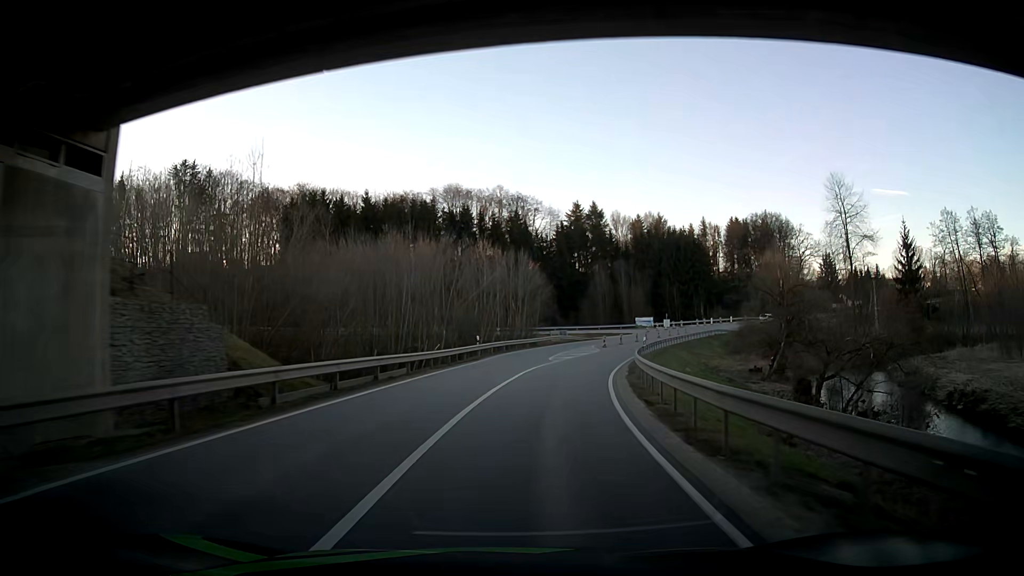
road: secondary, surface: asphalt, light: Day
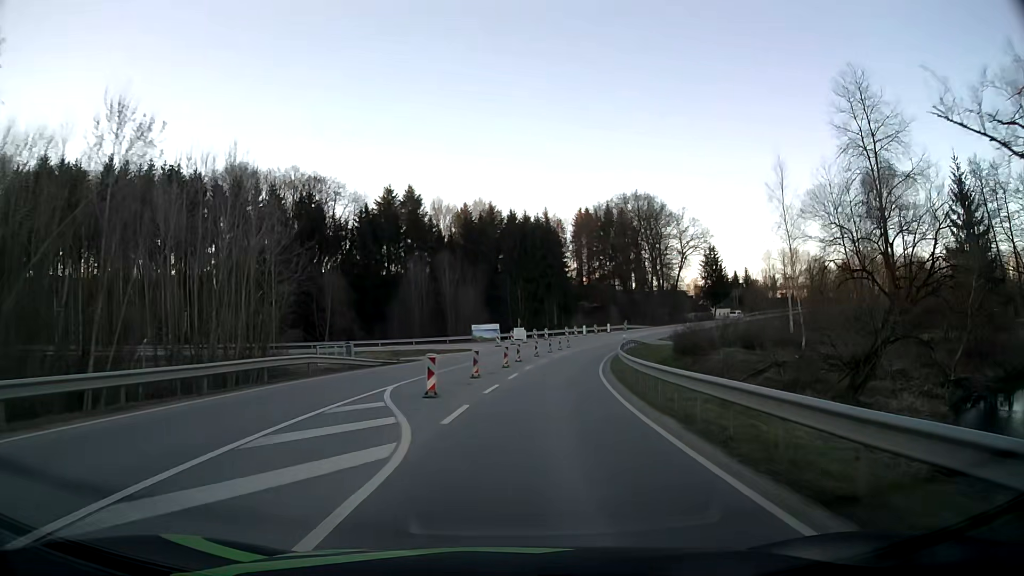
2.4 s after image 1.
(+6.1, +43.6) m; +16°
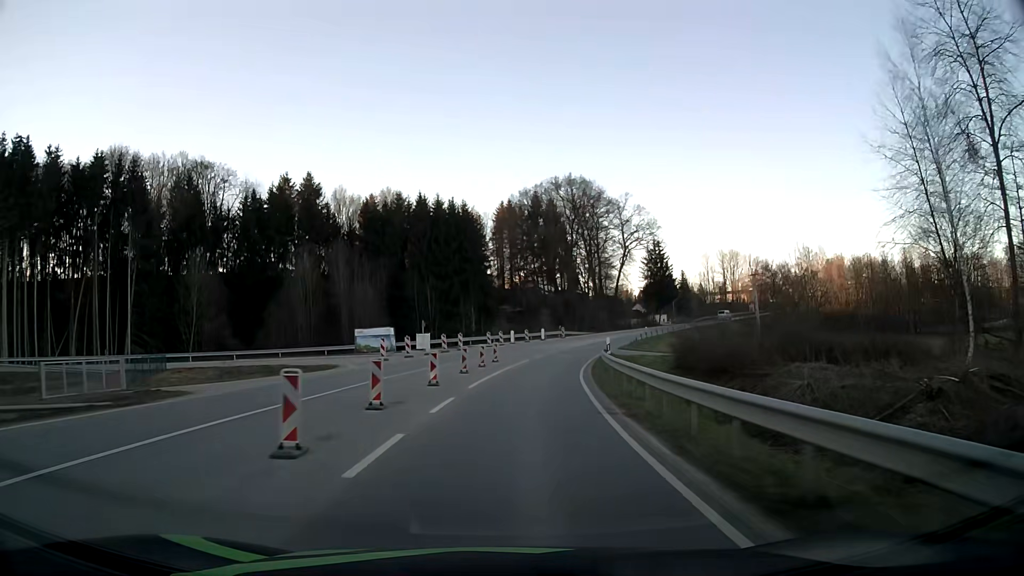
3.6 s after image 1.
(+1.5, +22.3) m; +7°
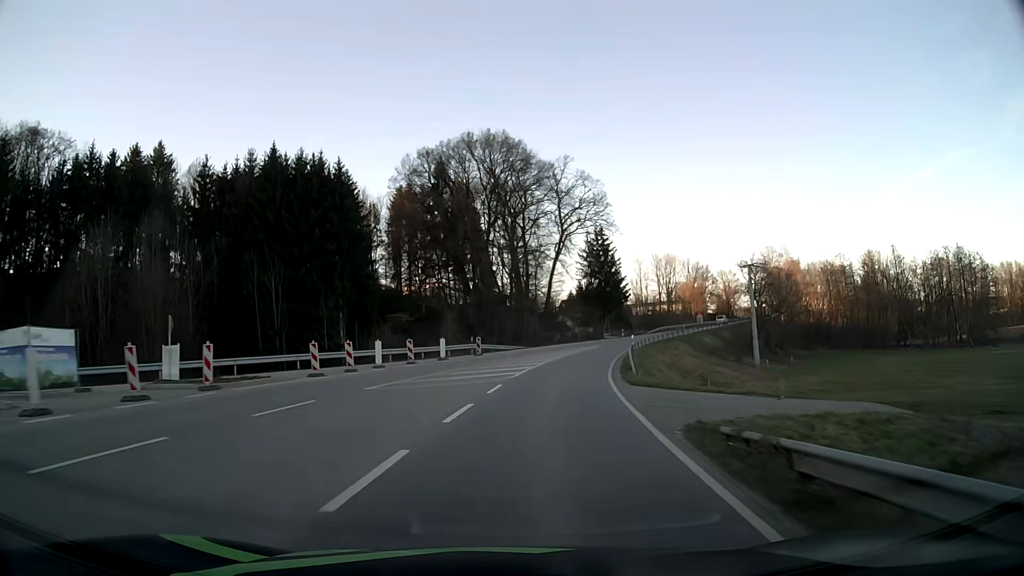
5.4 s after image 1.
(+2.3, +33.6) m; +8°
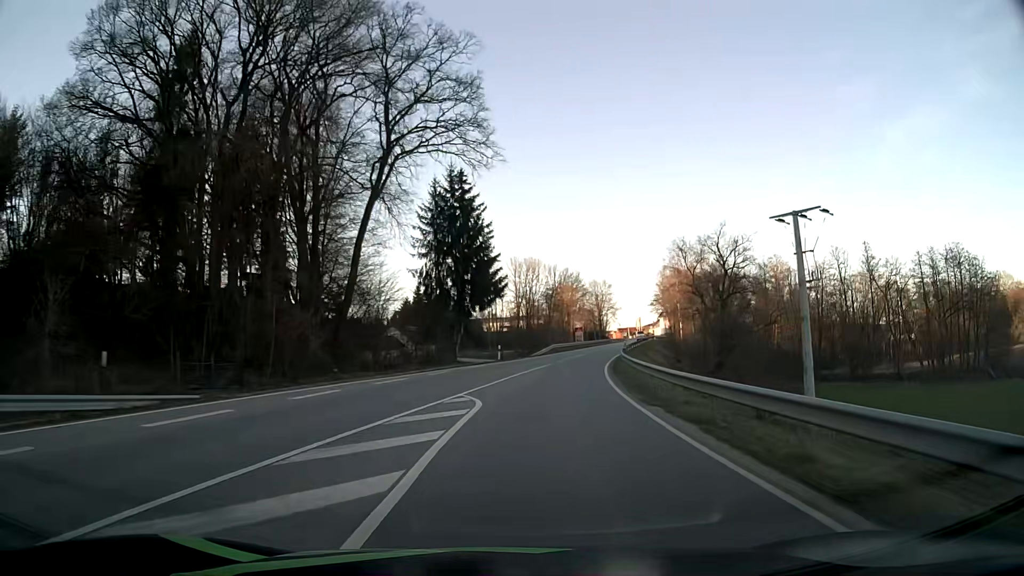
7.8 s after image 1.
(+5.0, +45.0) m; +13°
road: tertiary
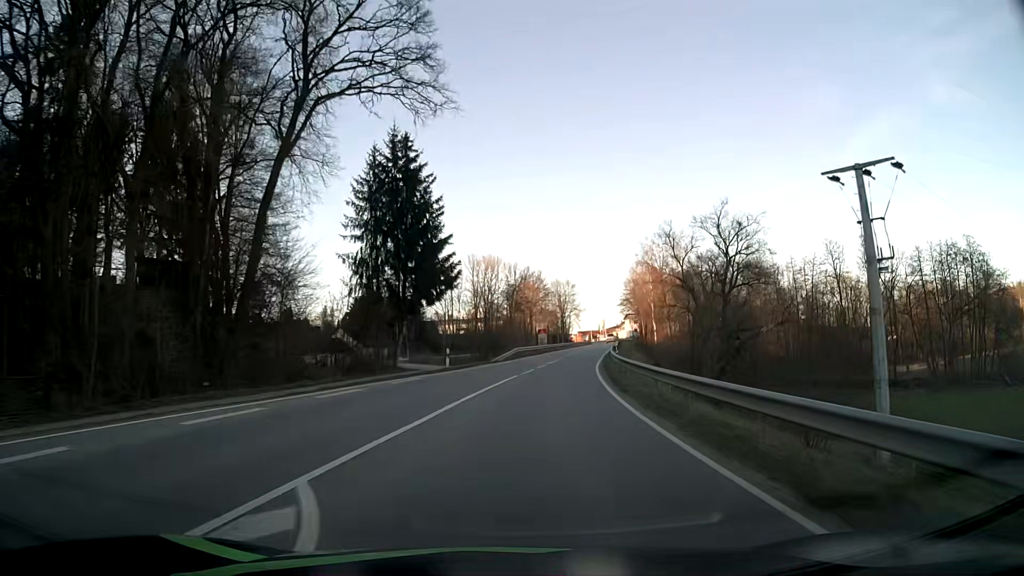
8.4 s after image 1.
(+0.4, +11.4) m; +4°
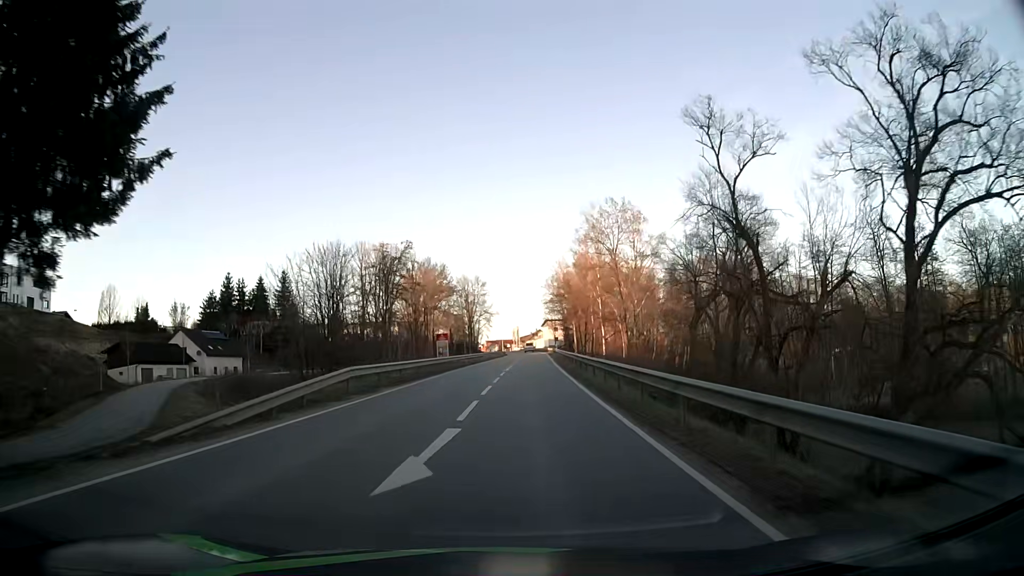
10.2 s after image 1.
(+2.7, +34.0) m; +8°
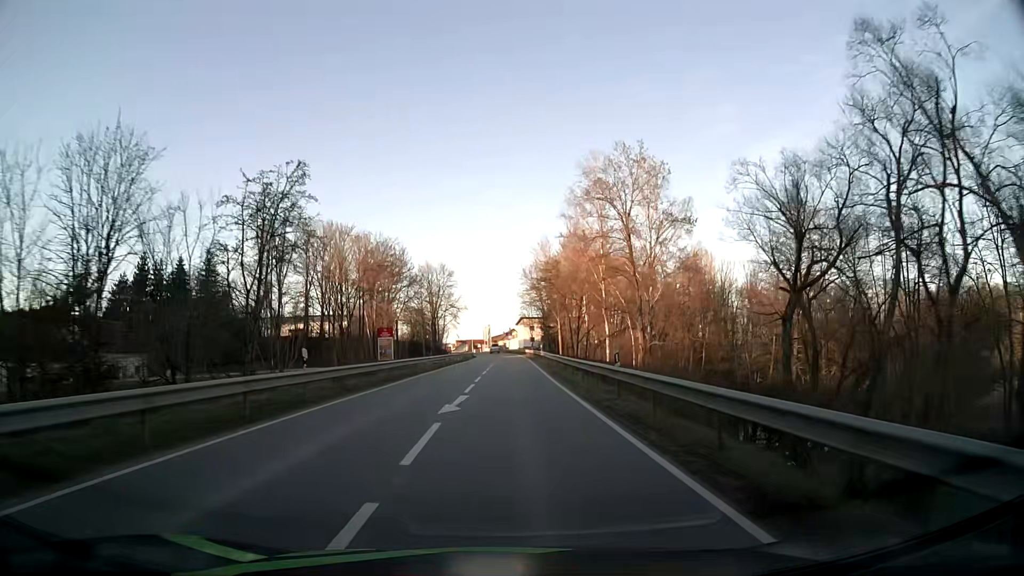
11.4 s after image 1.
(+0.6, +22.7) m; +3°
(0, +10) (0, +20) (0, +30) (0, +40) (0, +50) (0, +60) (0, +70) (0, +80) (0, +90) (0, +100) m
